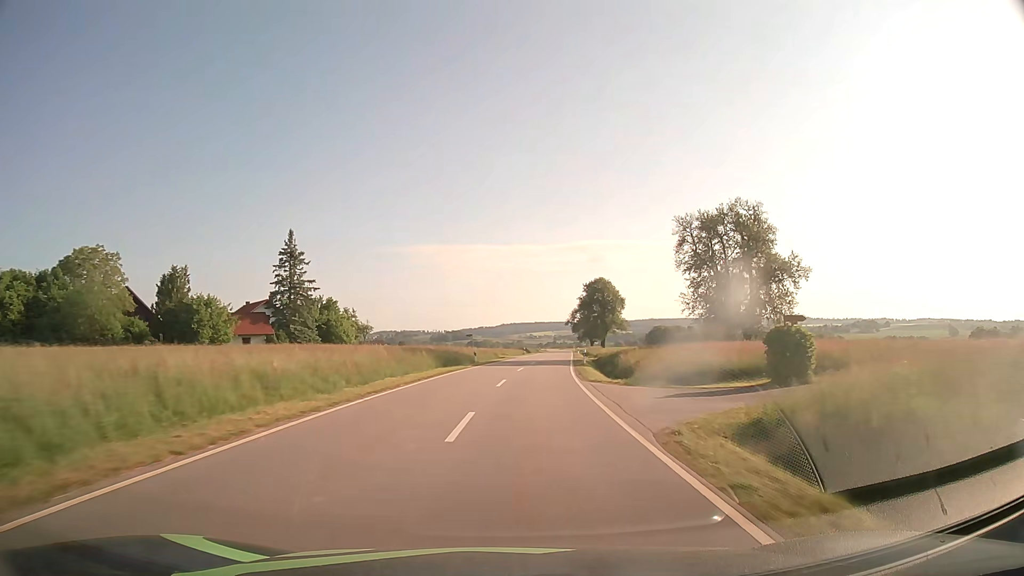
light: Day
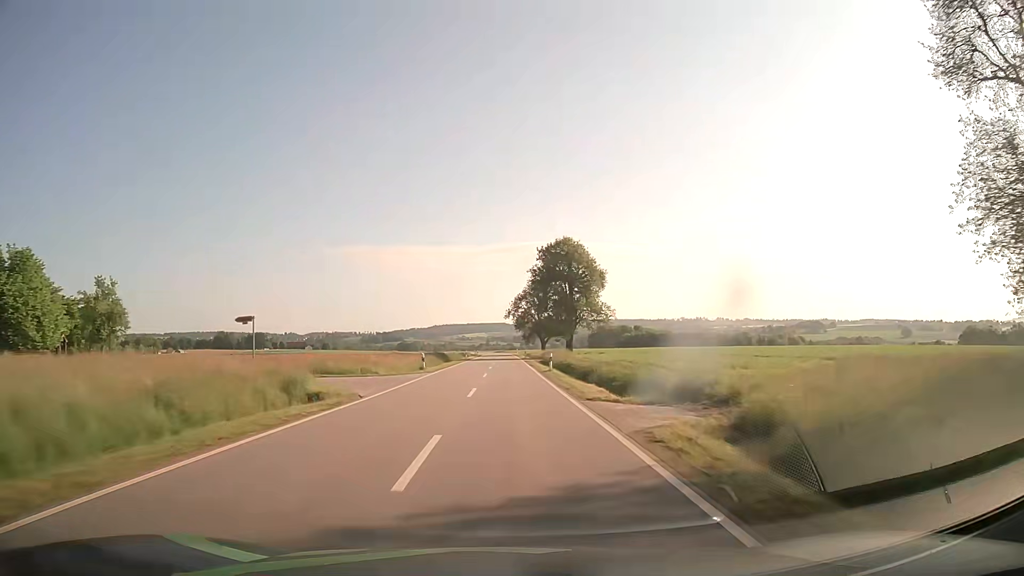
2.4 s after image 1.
(+3.4, +51.8) m; +6°
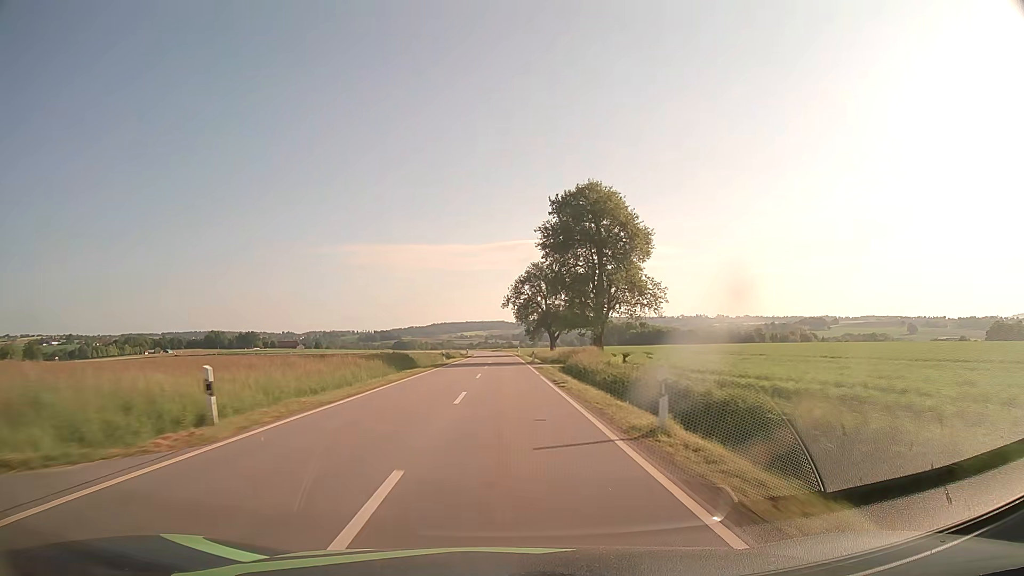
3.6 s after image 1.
(+0.1, +27.6) m; 0°
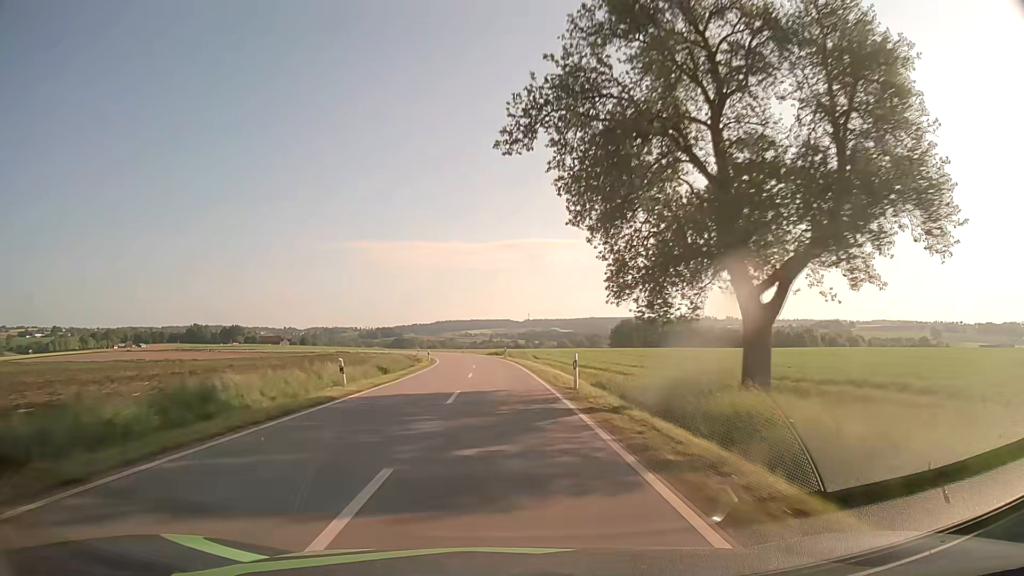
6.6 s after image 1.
(-0.4, +73.3) m; -1°
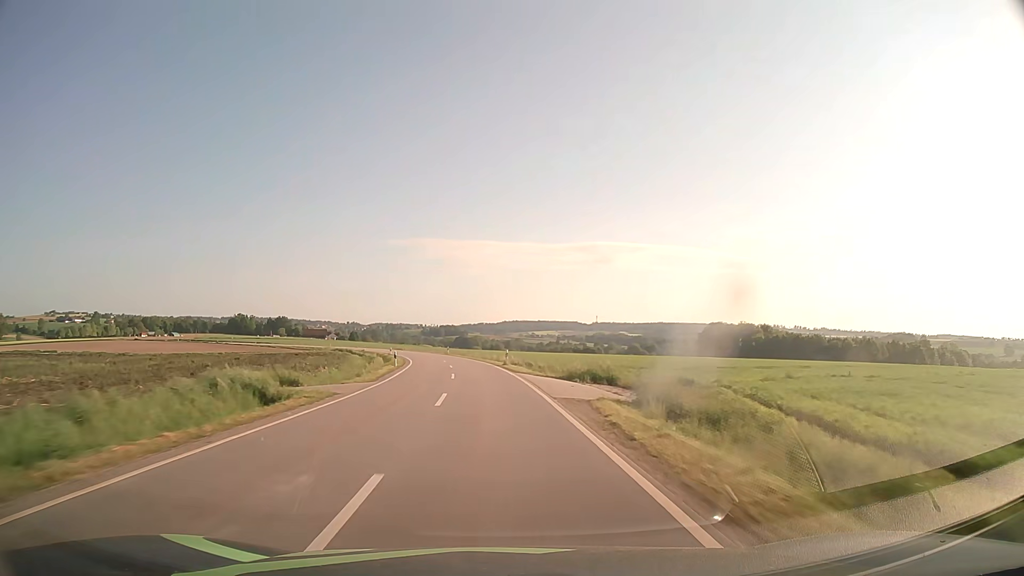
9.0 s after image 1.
(-2.0, +61.2) m; -5°
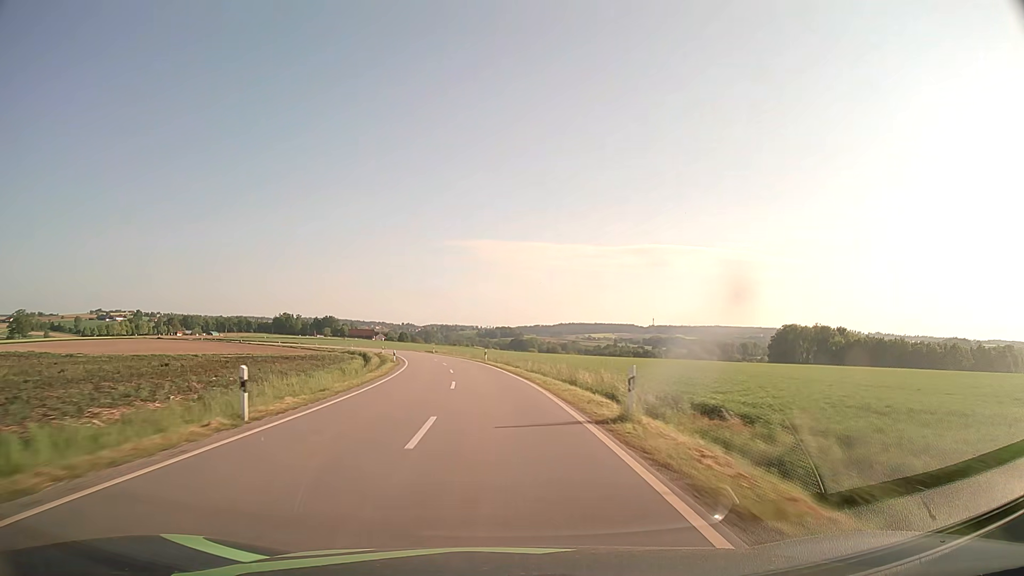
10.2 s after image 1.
(-1.2, +31.0) m; -4°
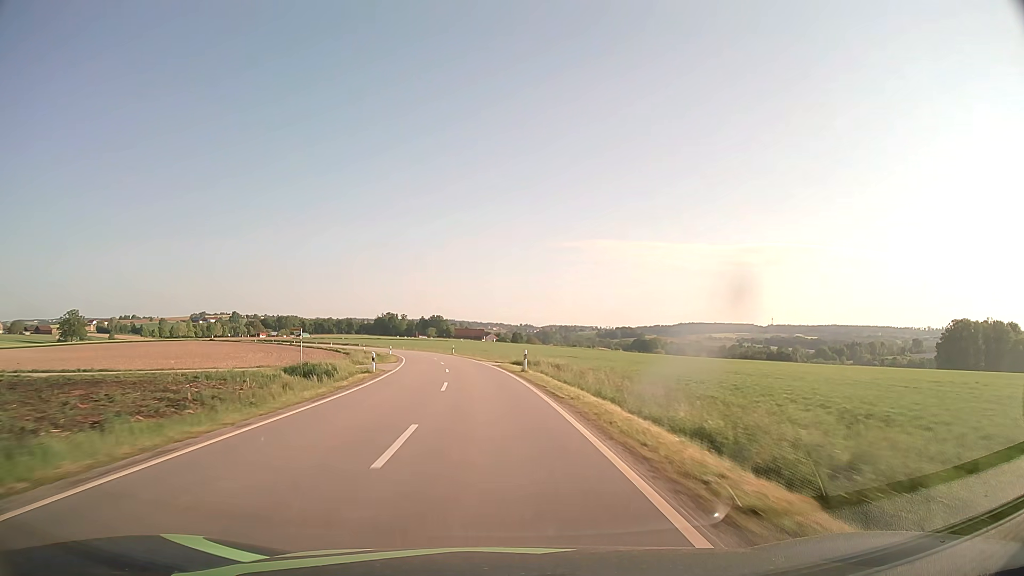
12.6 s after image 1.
(-5.6, +62.2) m; -10°
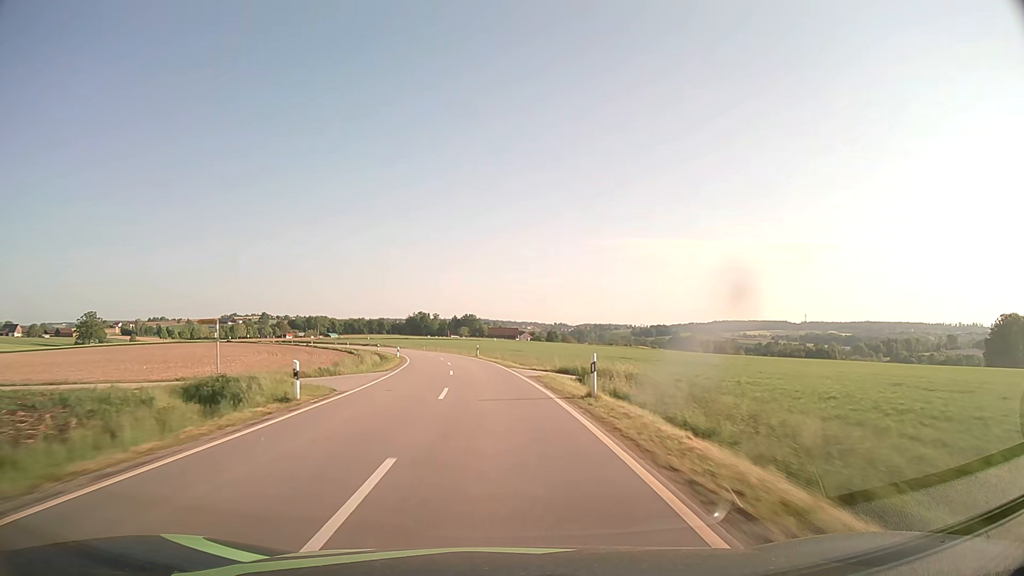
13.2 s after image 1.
(-0.4, +15.7) m; -3°
(0, +10) (0, +20) (-1, +30) (-2, +40) (-3, +50) (-5, +60) (-6, +70) (-8, +79) (-11, +89) (-13, +99) m
